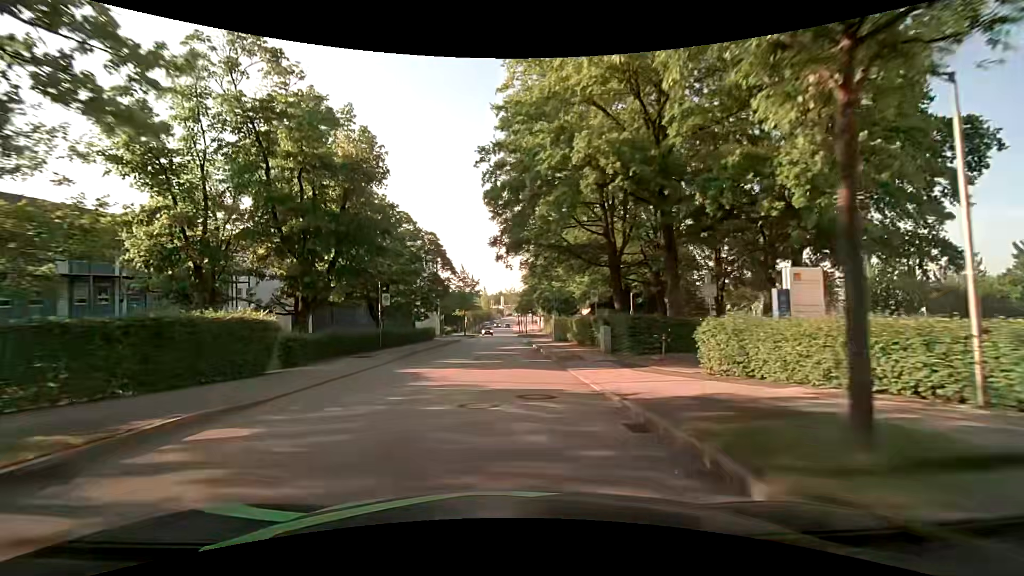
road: residential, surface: asphalt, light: Day
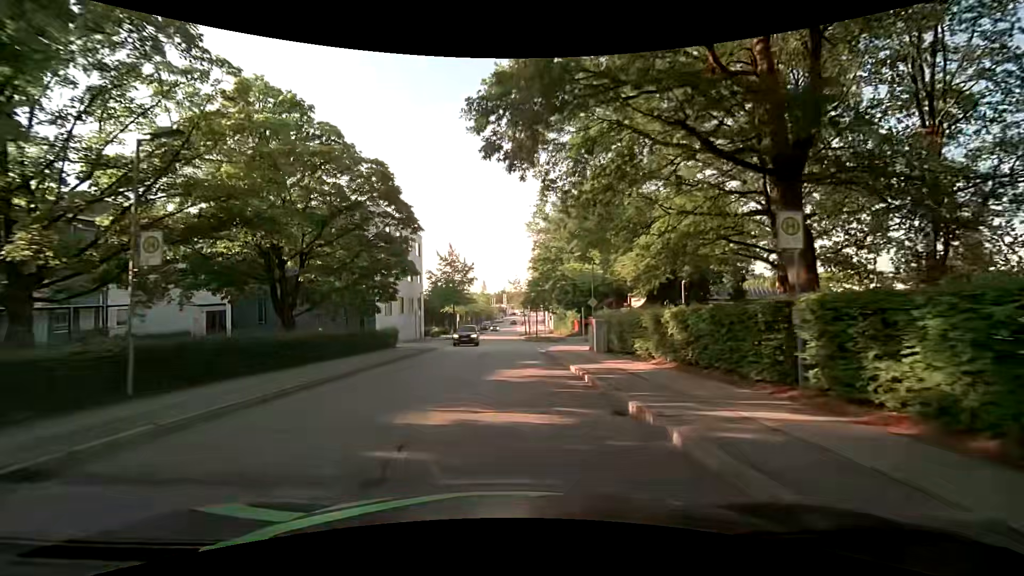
(-0.3, +19.1) m; 0°
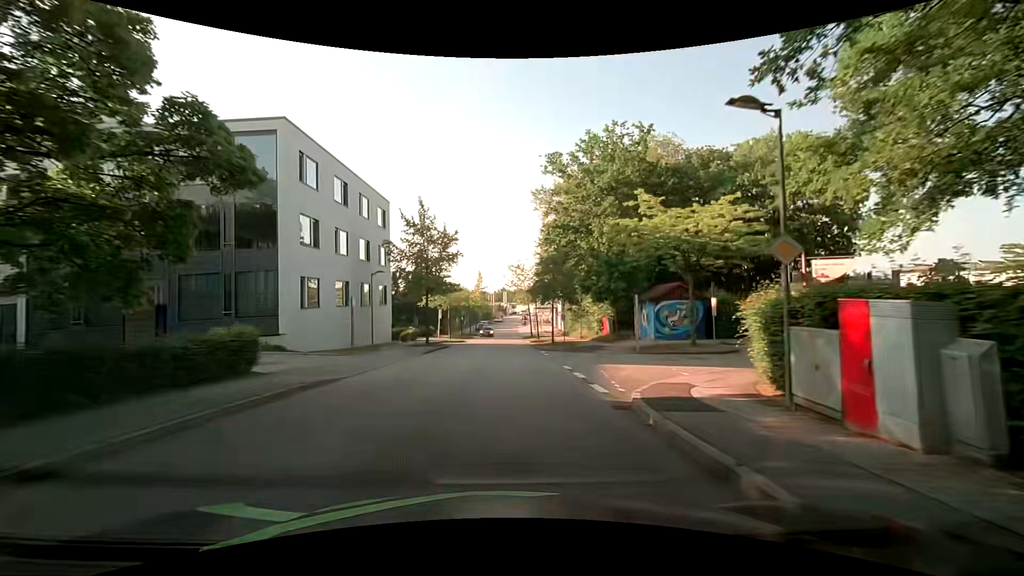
(-0.1, +18.7) m; 0°
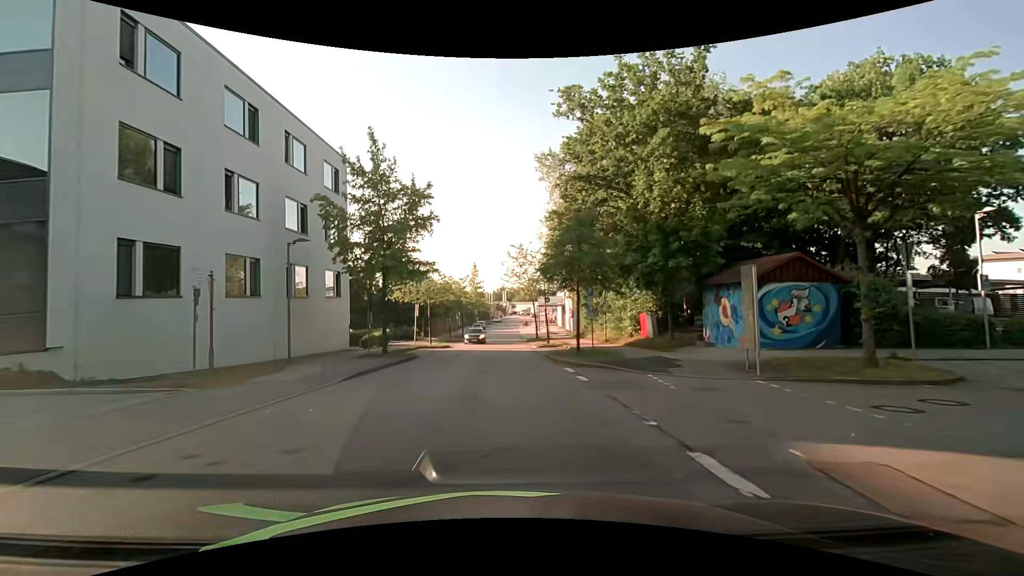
(+0.1, +12.7) m; 0°
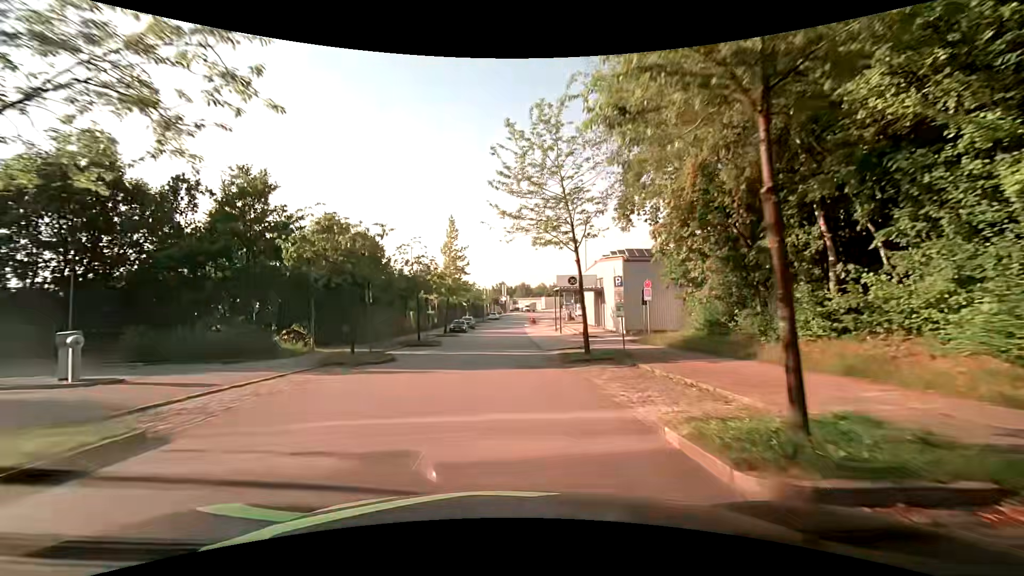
(0.0, +33.1) m; +1°
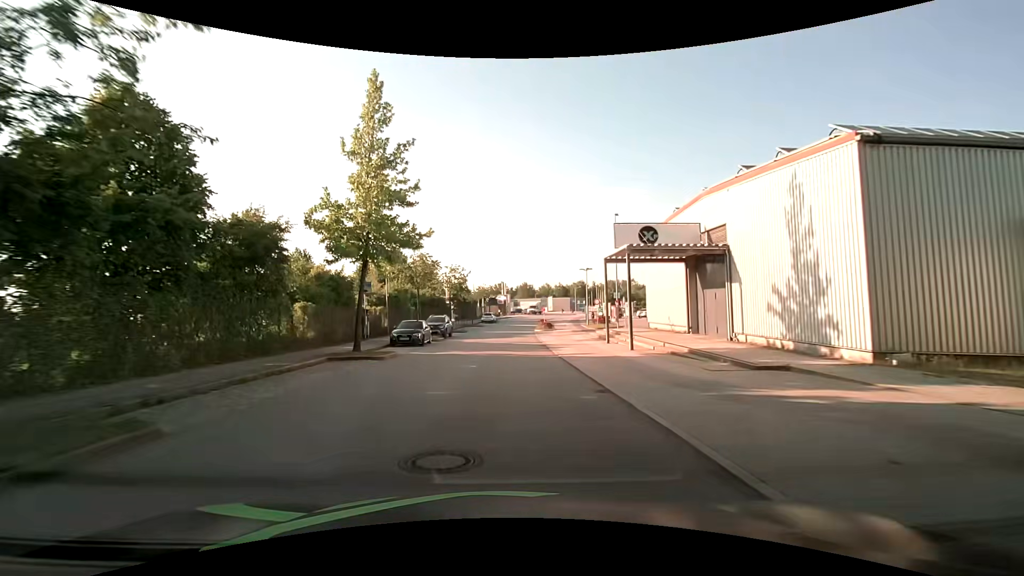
(-0.4, +28.1) m; -1°
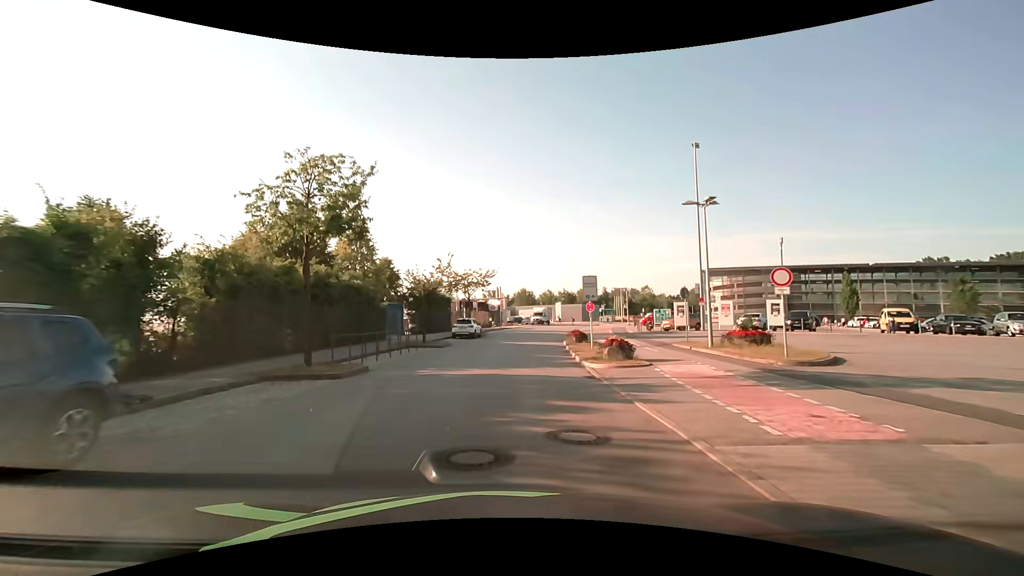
(+0.2, +33.2) m; 0°
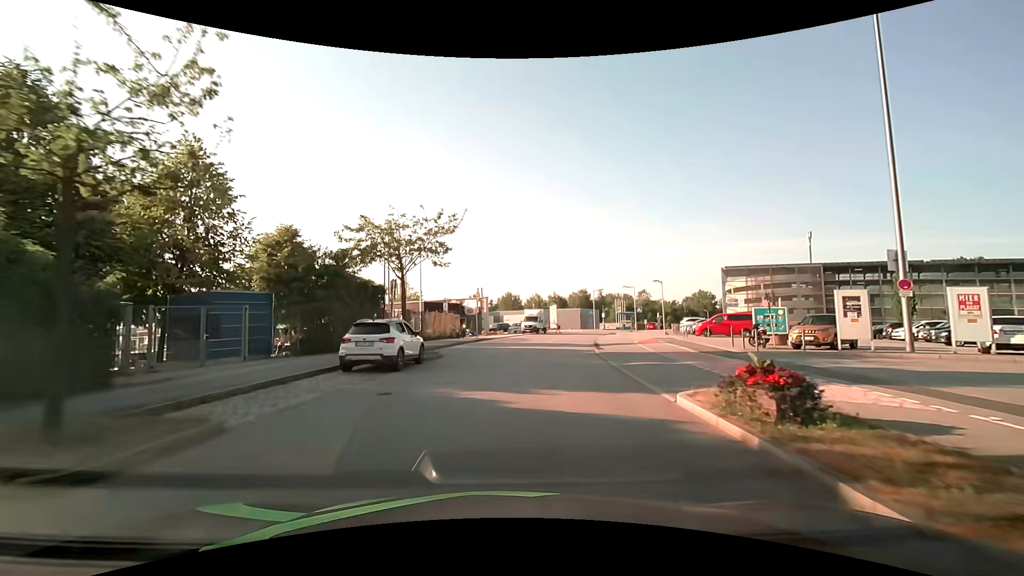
(+0.3, +22.1) m; +2°
(0, +10) (+1, +20) (+3, +30) (+5, +40) (+7, +49) (+10, +59) (+13, +69) (+16, +78) (+20, +87) (+25, +96) m
